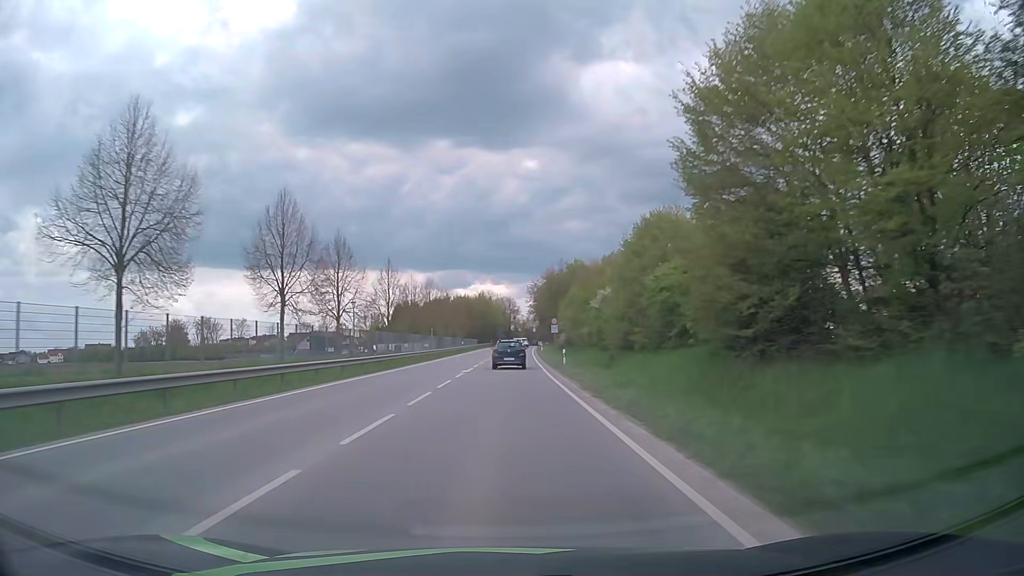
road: primary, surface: asphalt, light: Day
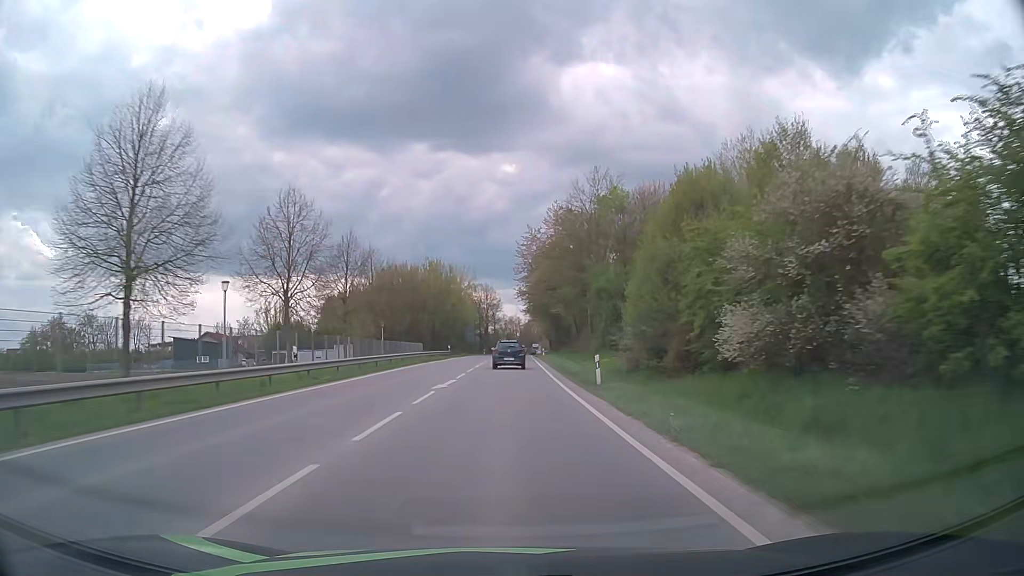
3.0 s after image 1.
(+0.8, +65.4) m; +2°
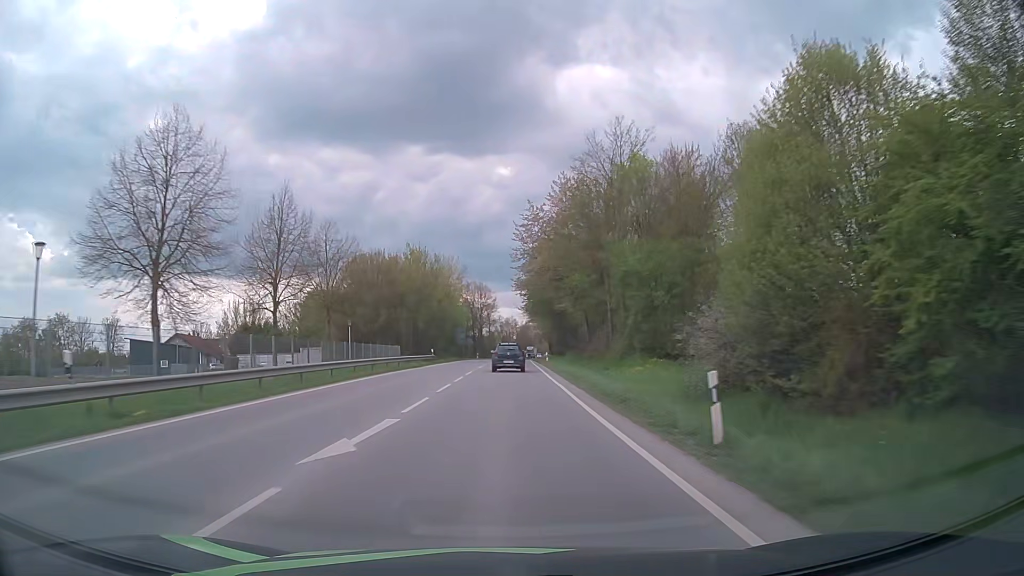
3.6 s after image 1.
(0.0, +13.0) m; 0°
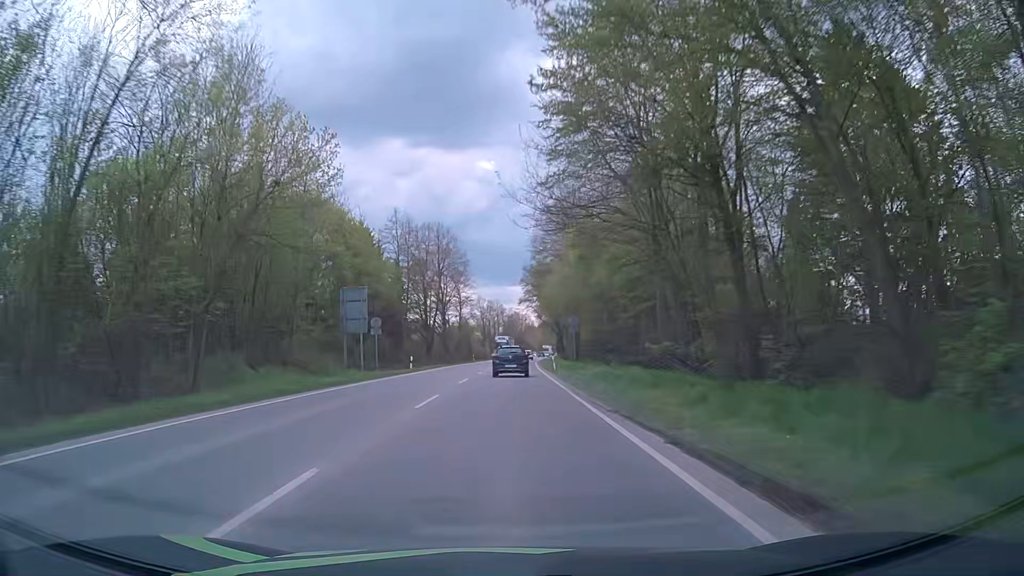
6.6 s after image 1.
(+0.5, +64.9) m; +1°
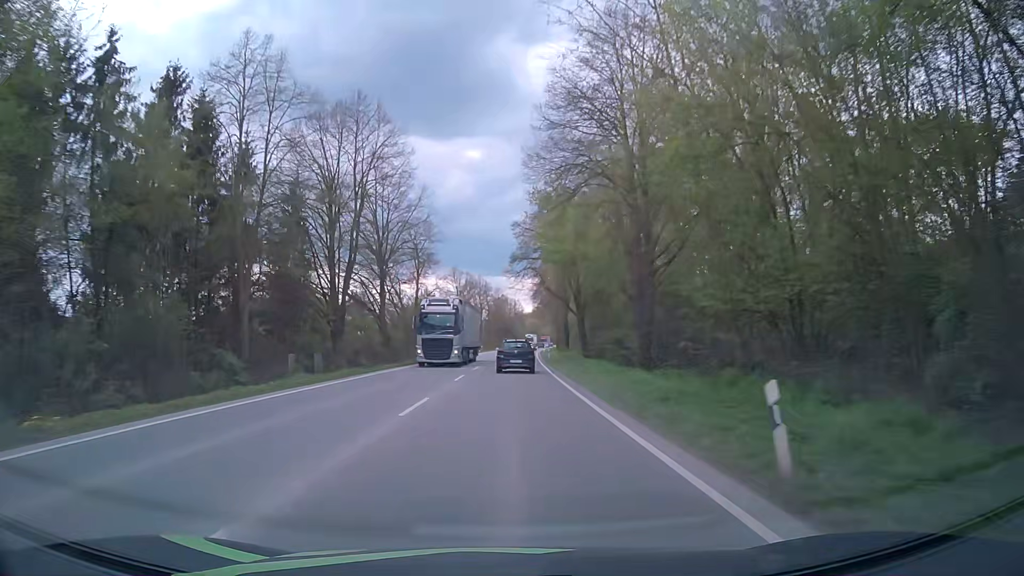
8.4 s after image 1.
(+0.2, +38.1) m; +1°
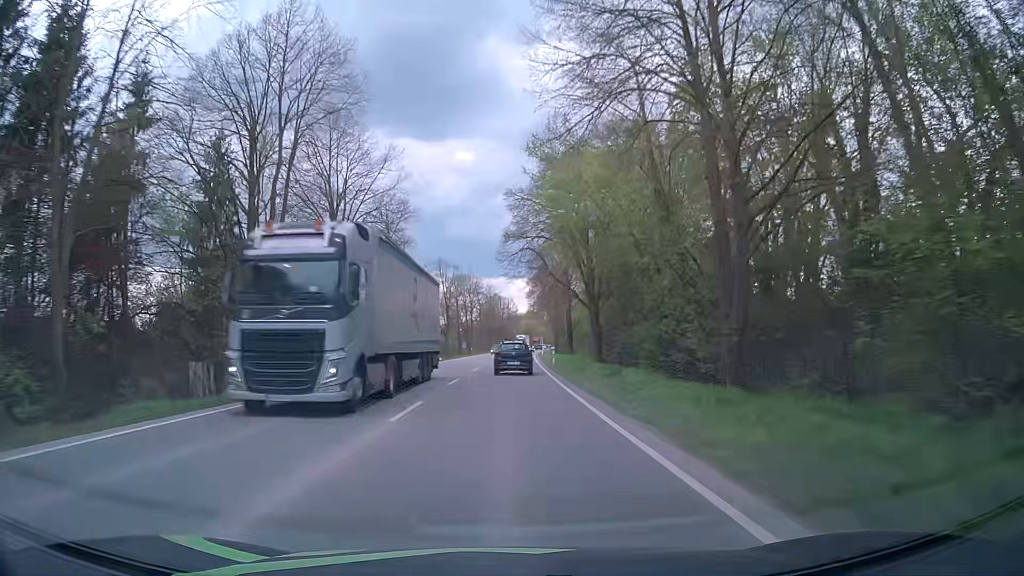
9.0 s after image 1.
(0.0, +12.5) m; +1°
